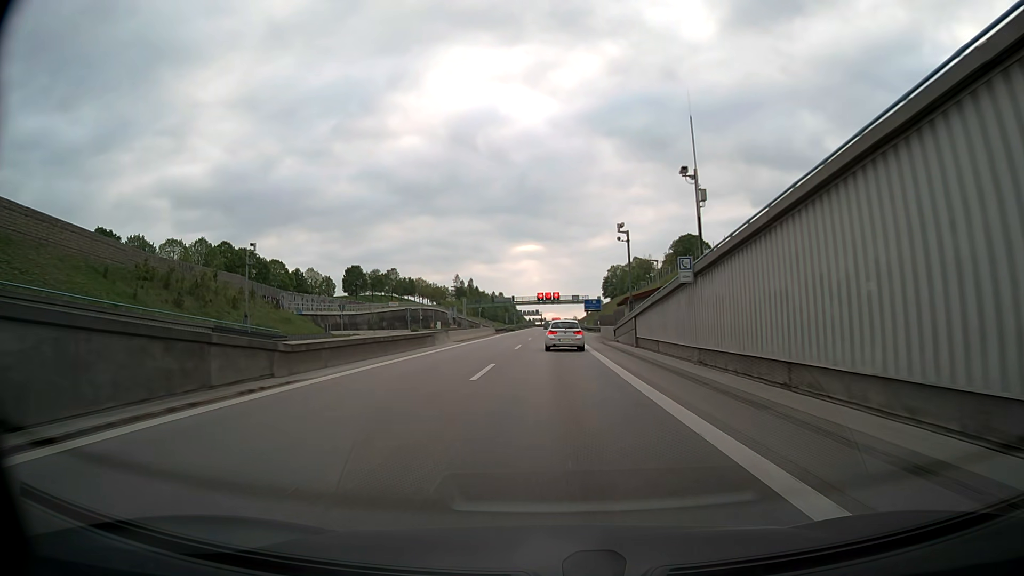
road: motorway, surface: asphalt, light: Day
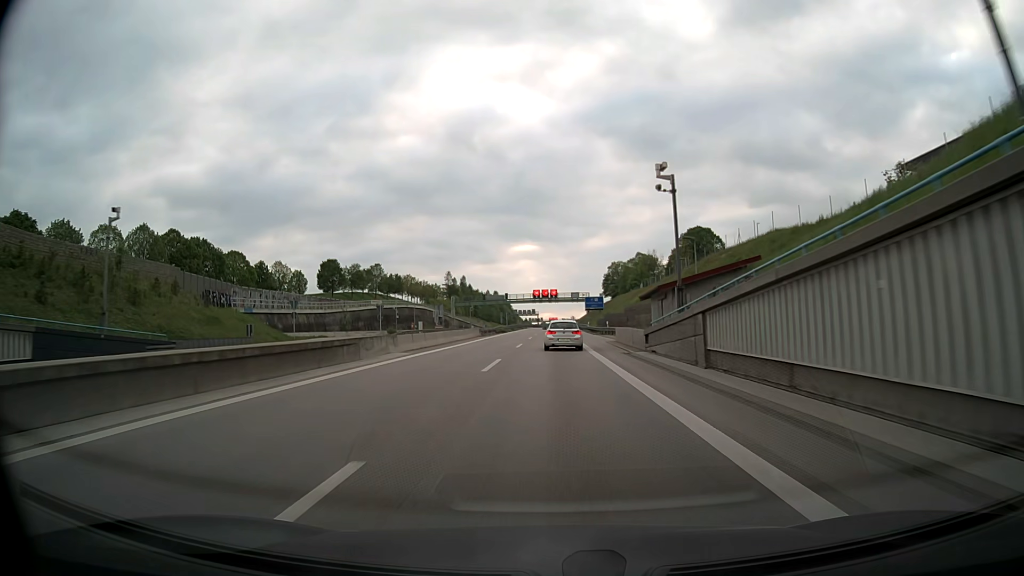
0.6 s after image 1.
(+0.1, +15.5) m; 0°
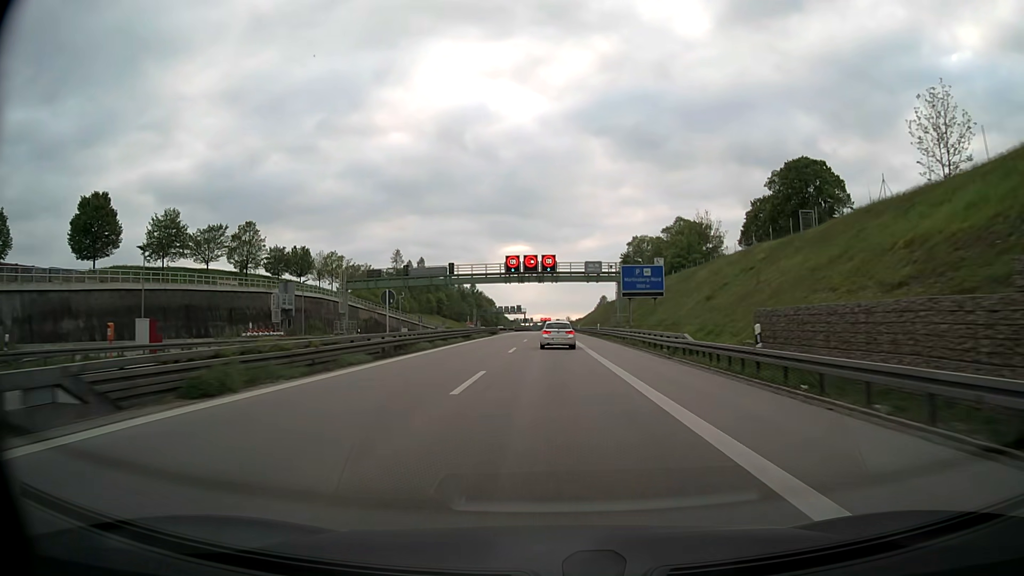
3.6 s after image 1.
(+0.5, +78.1) m; +1°
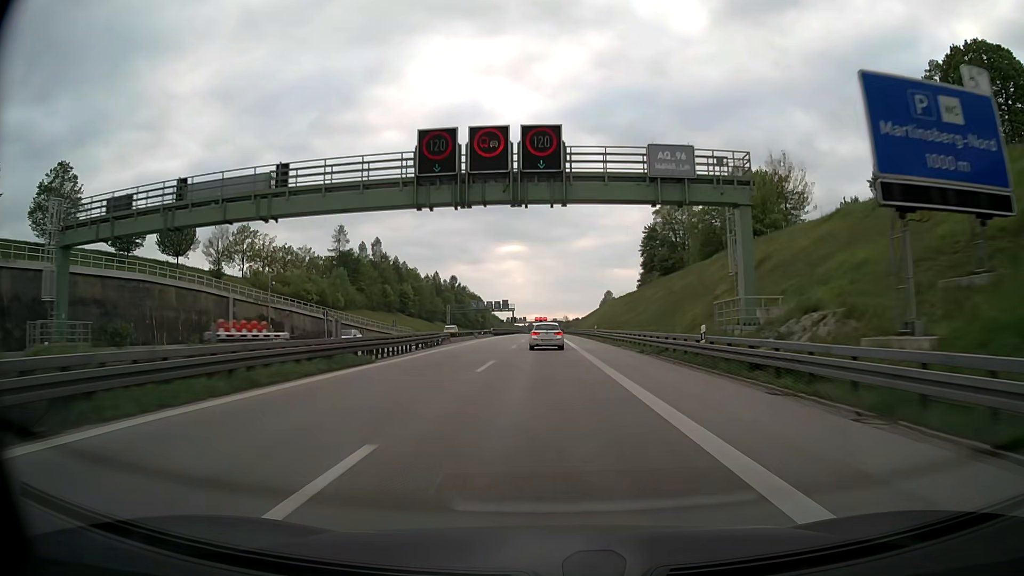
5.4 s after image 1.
(+0.2, +47.7) m; 0°
(0, +10) (0, +20) (0, +30) (0, +40) (0, +50) (0, +60) (0, +70) (0, +80) (0, +90) (0, +100) m
